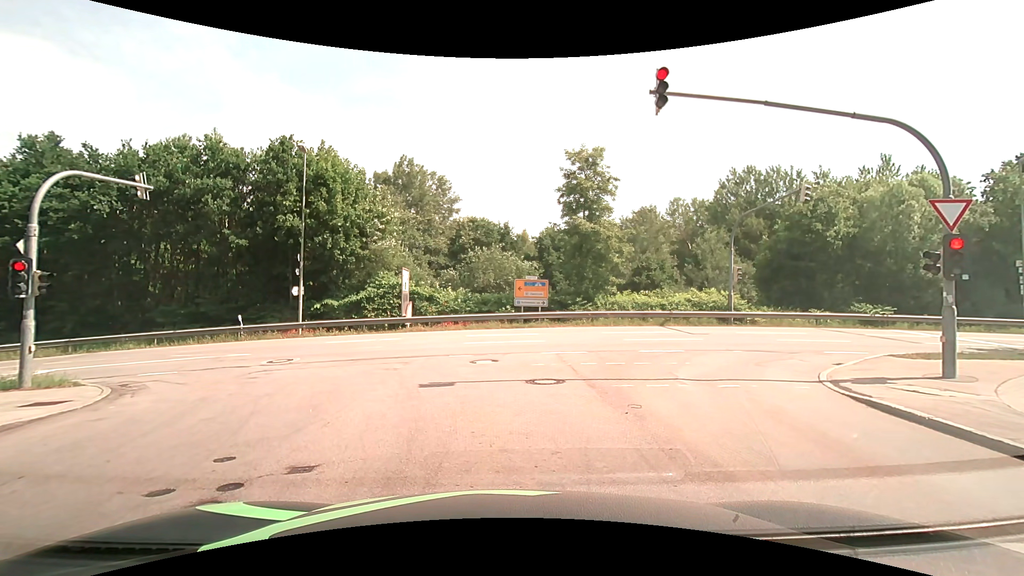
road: residential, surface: asphalt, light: Day
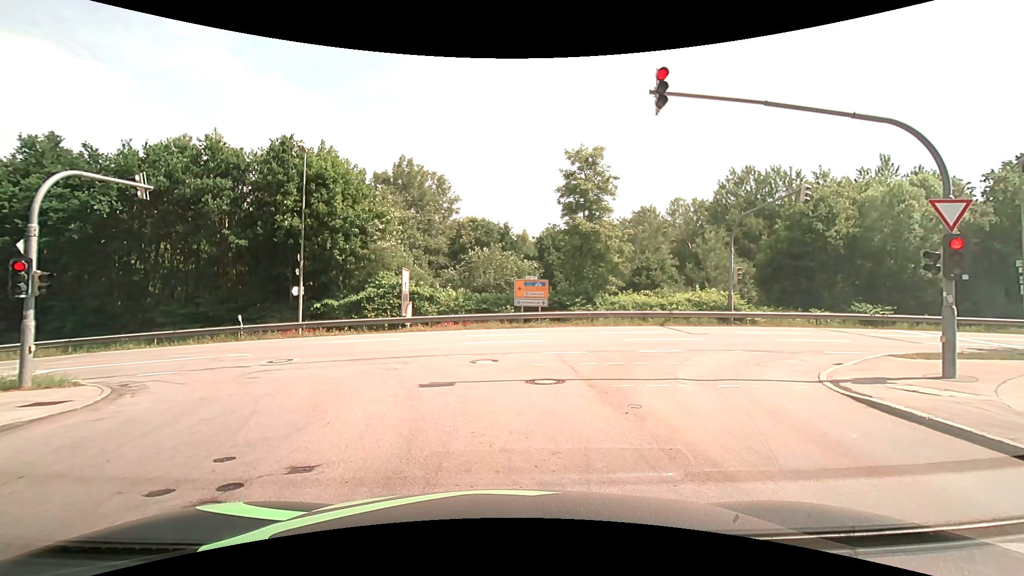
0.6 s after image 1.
(0.0, 0.0) m; 0°
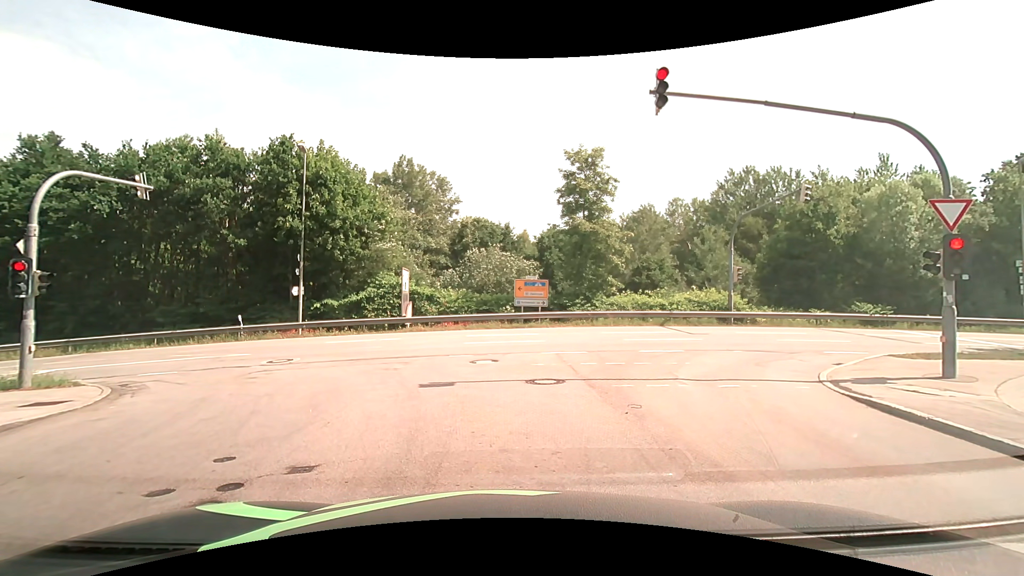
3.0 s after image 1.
(0.0, 0.0) m; 0°
(0, +10) (-3, +19) (-11, +25) (-21, +26) (-31, +26) (-41, +25) (-51, +25) (-61, +24) (-71, +23) (-81, +22) m
